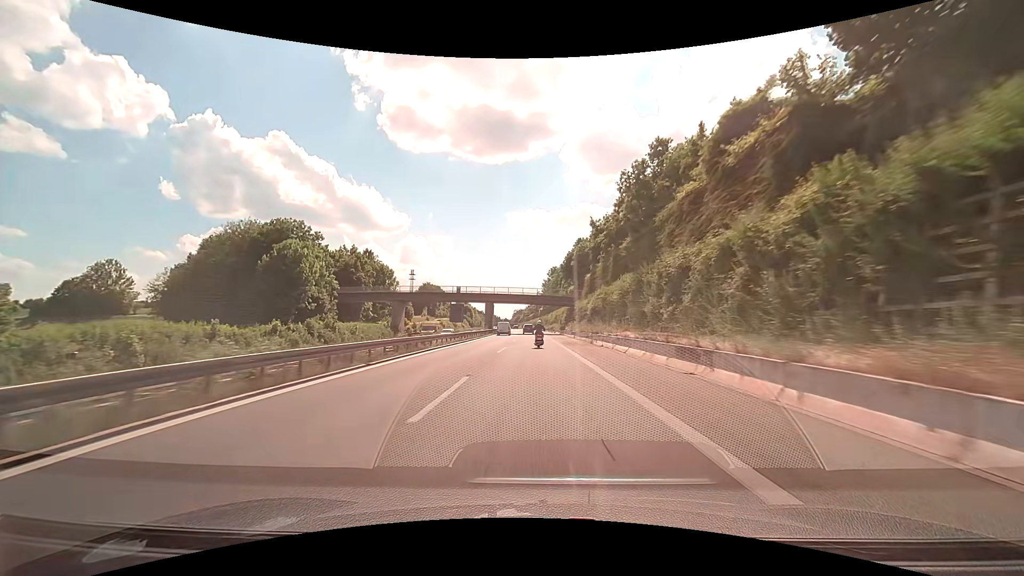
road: motorway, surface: asphalt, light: Day
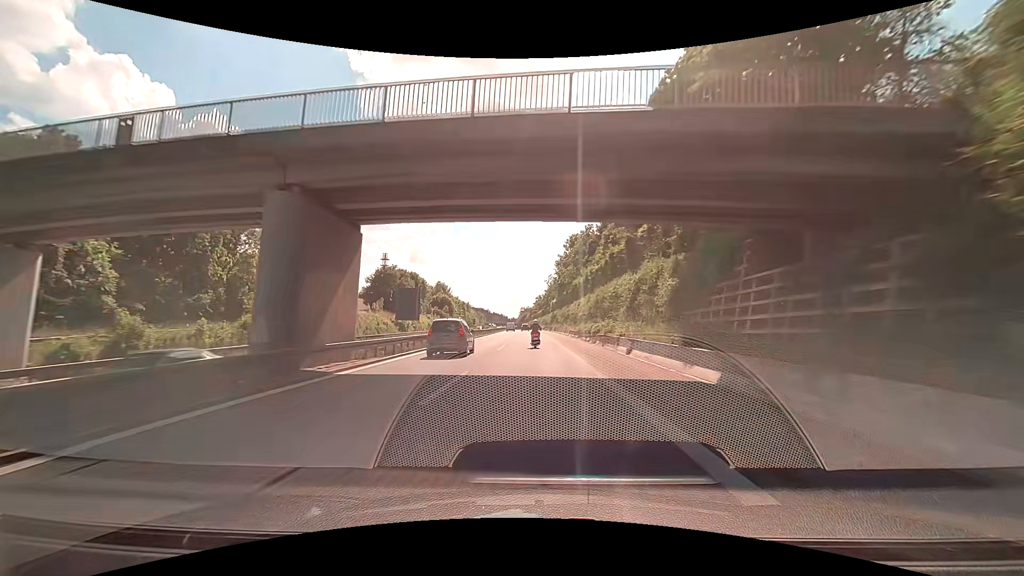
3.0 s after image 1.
(-0.6, +70.4) m; -1°
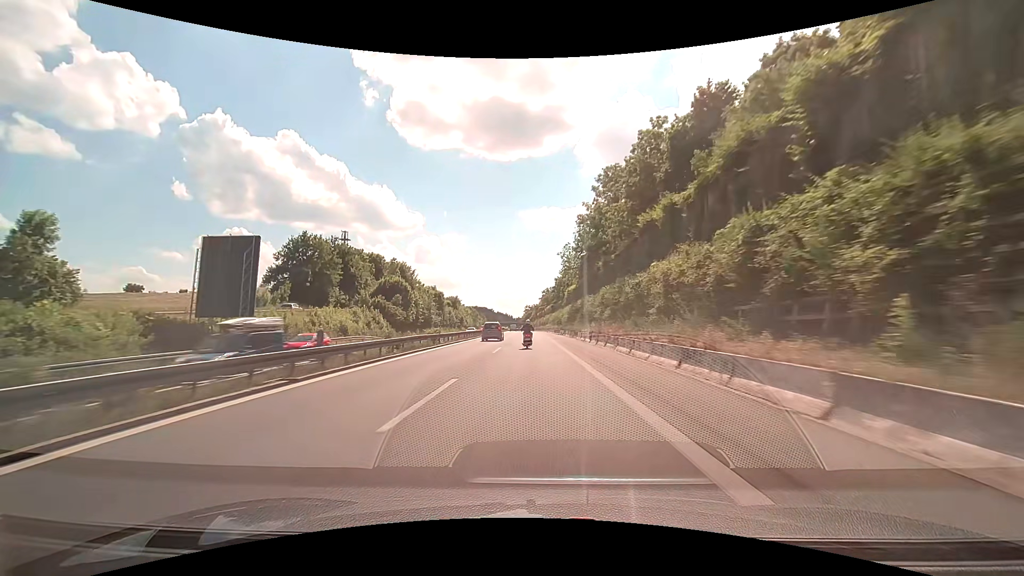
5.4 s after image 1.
(-0.3, +56.0) m; -1°
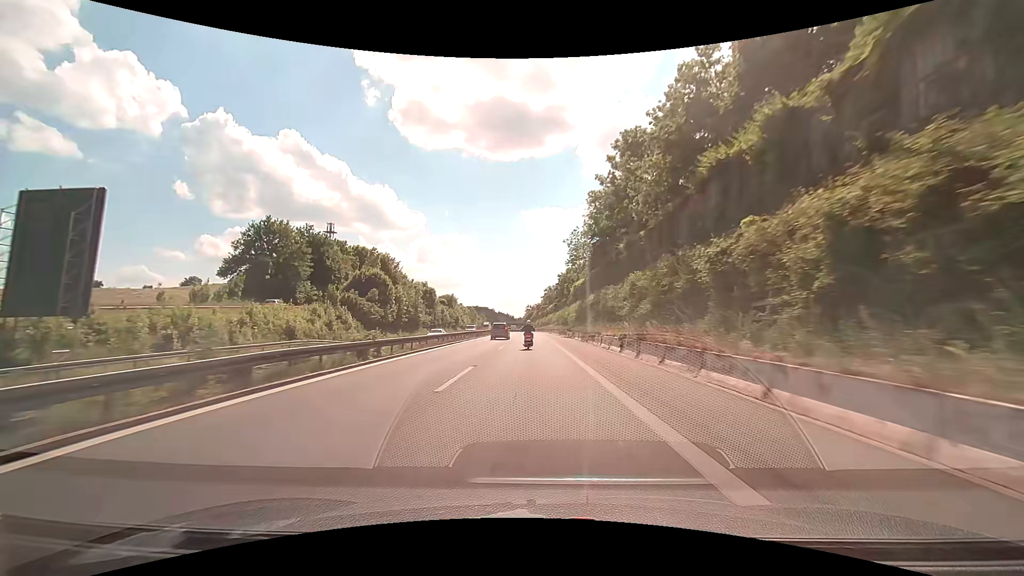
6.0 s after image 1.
(0.0, +14.0) m; 0°
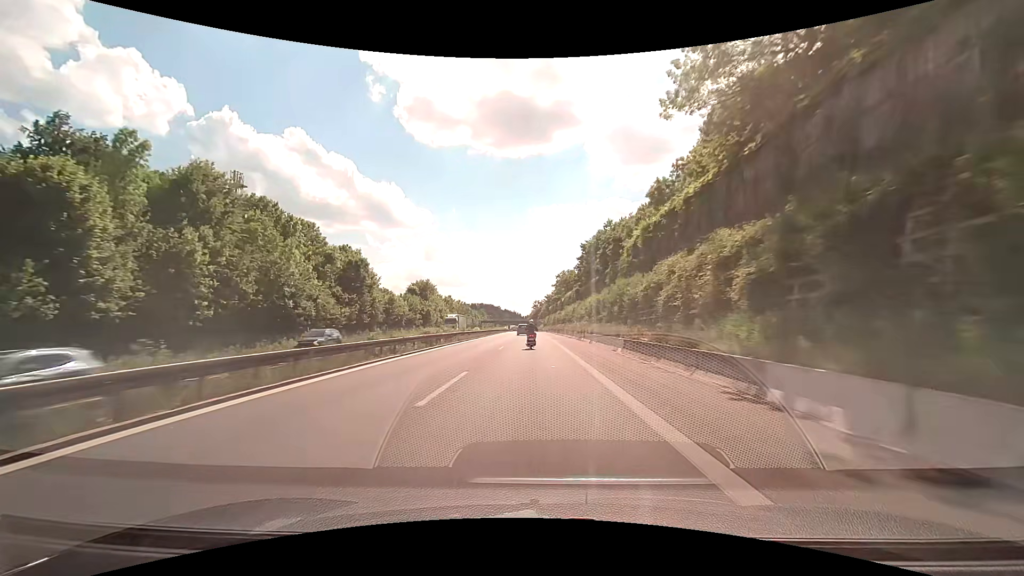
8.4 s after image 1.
(-0.5, +55.9) m; -1°
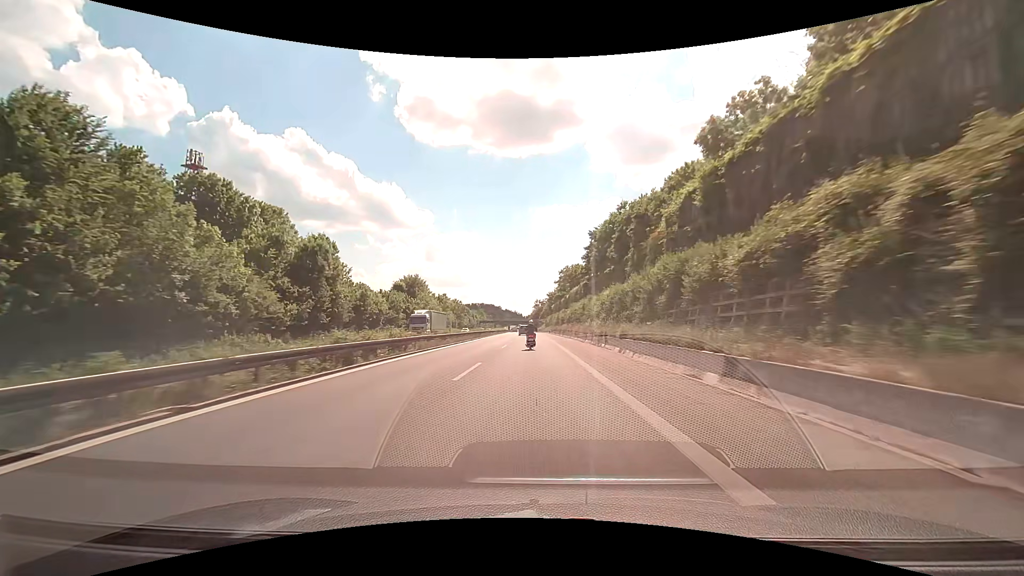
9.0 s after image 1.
(0.0, +14.0) m; 0°
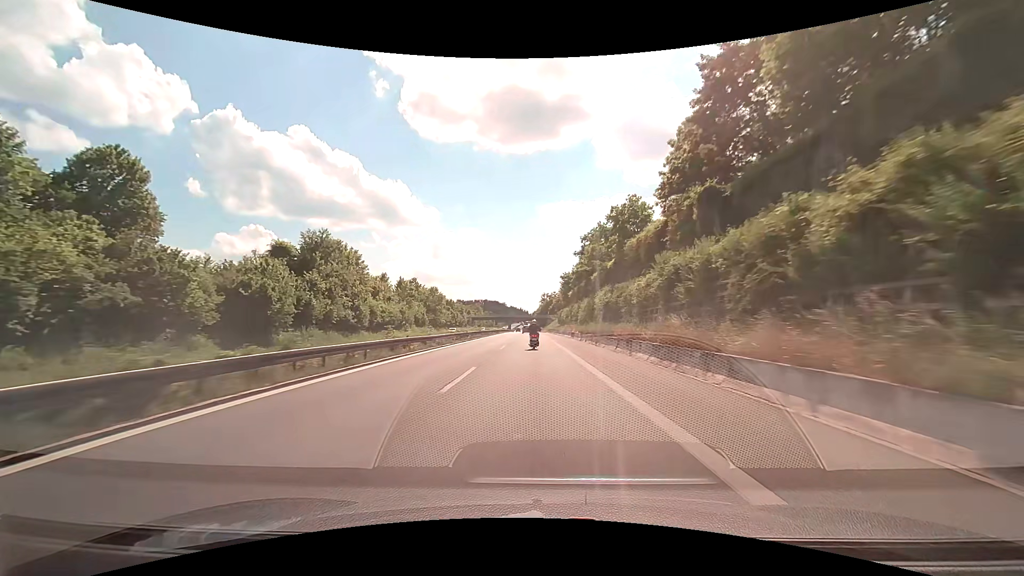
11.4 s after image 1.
(-0.3, +56.2) m; -1°
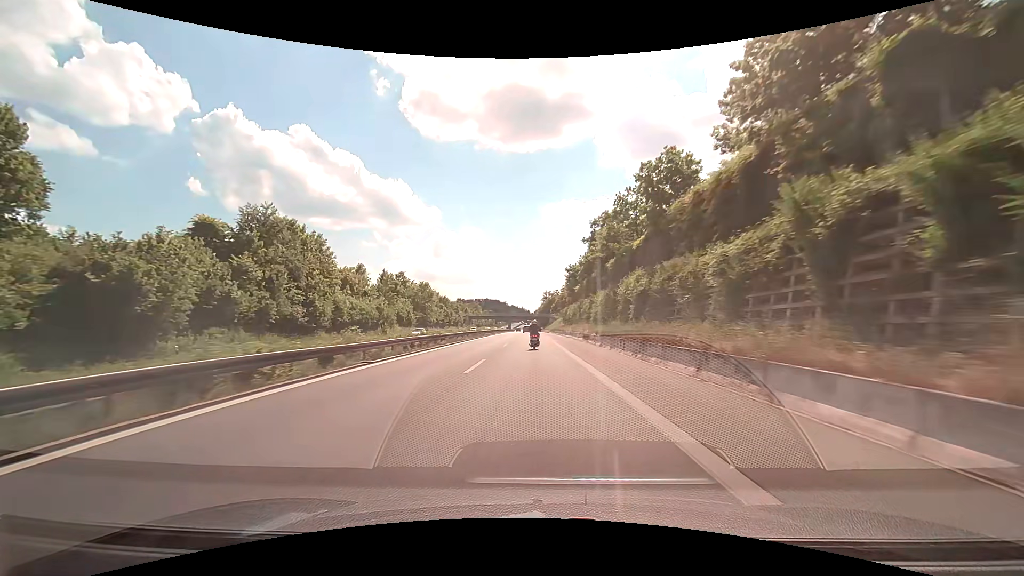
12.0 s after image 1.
(0.0, +14.1) m; 0°
(0, +10) (0, +20) (0, +30) (0, +40) (0, +50) (0, +60) (-1, +70) (-1, +80) (-1, +90) (-1, +100) m
